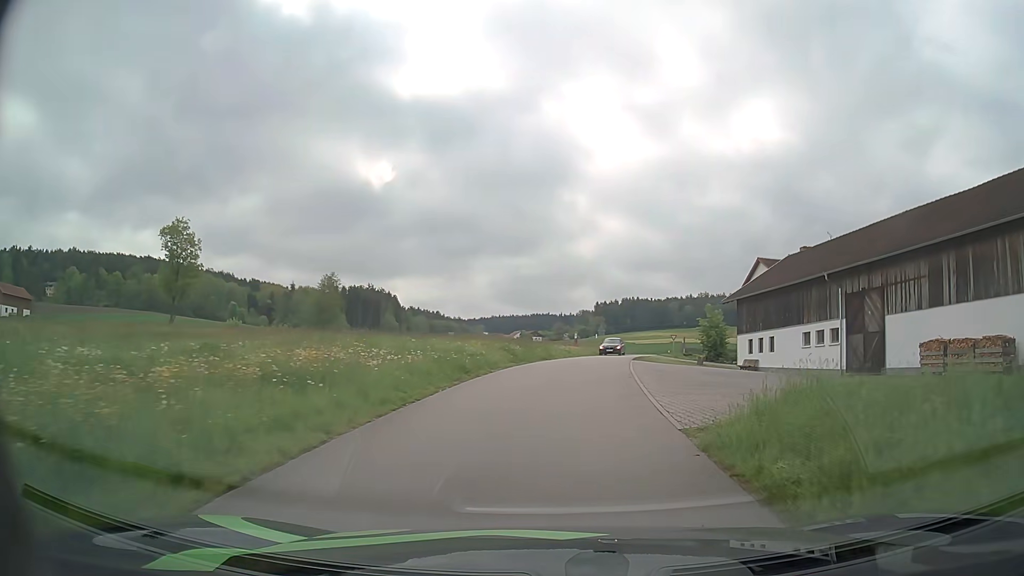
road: unclassified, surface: asphalt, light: Day
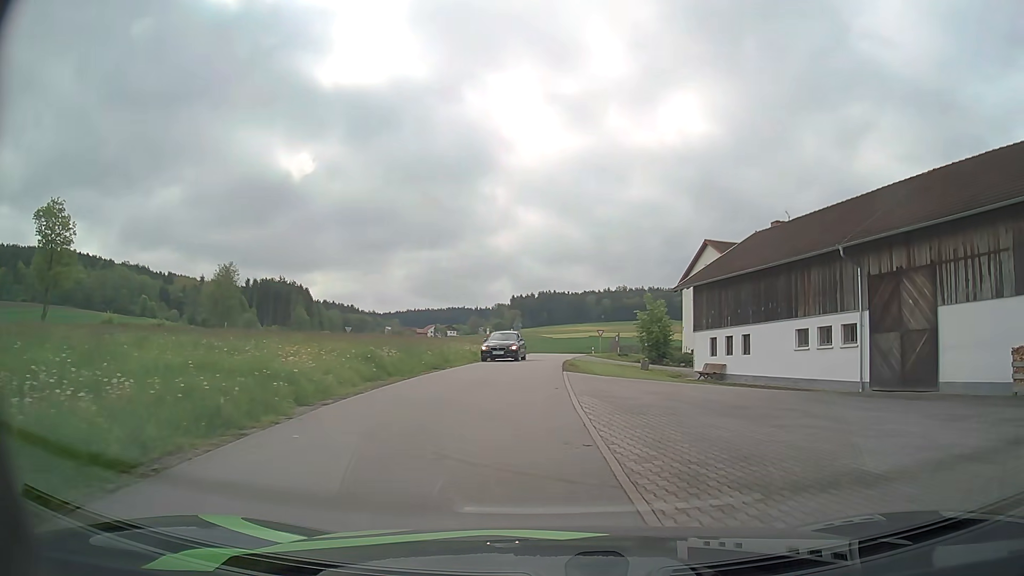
(+0.5, +10.2) m; +7°
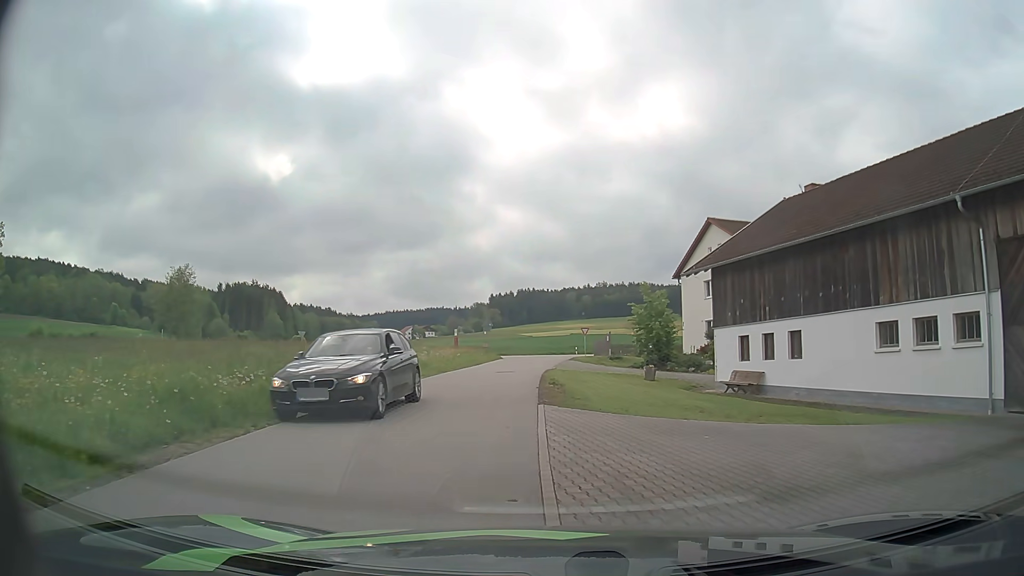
(+0.2, +8.9) m; +1°
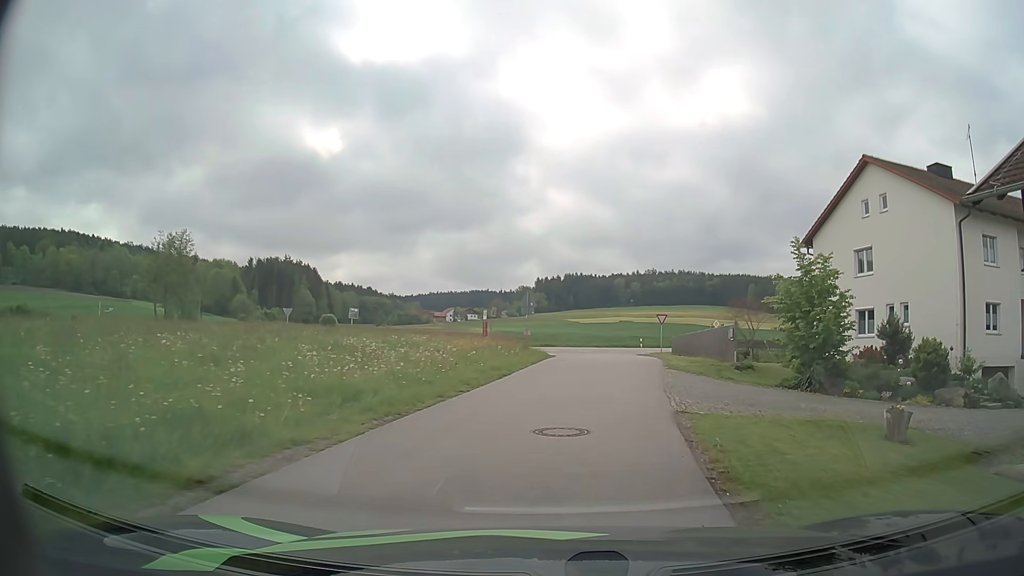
(-1.1, +16.6) m; -4°
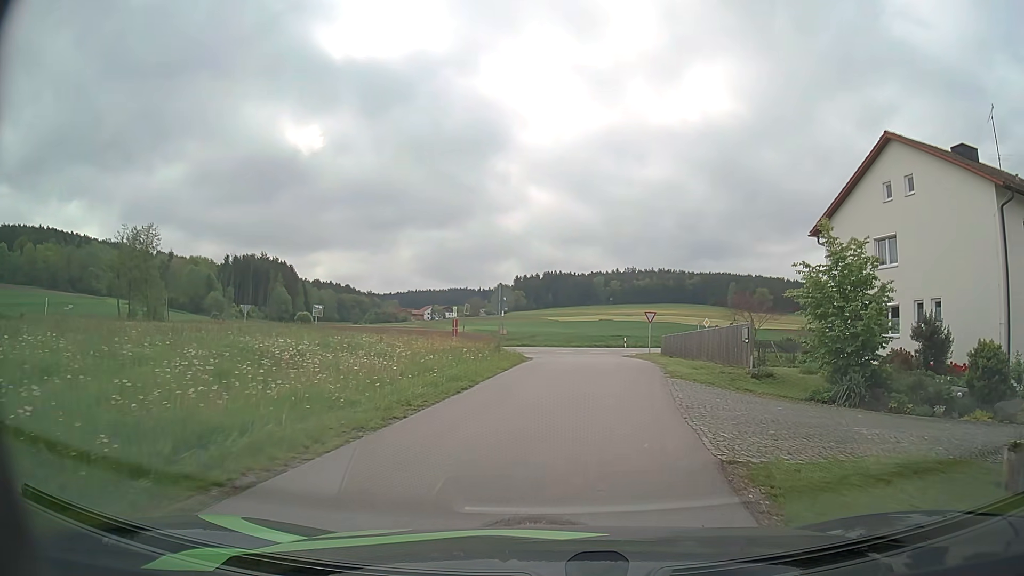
(+0.1, +4.2) m; +2°
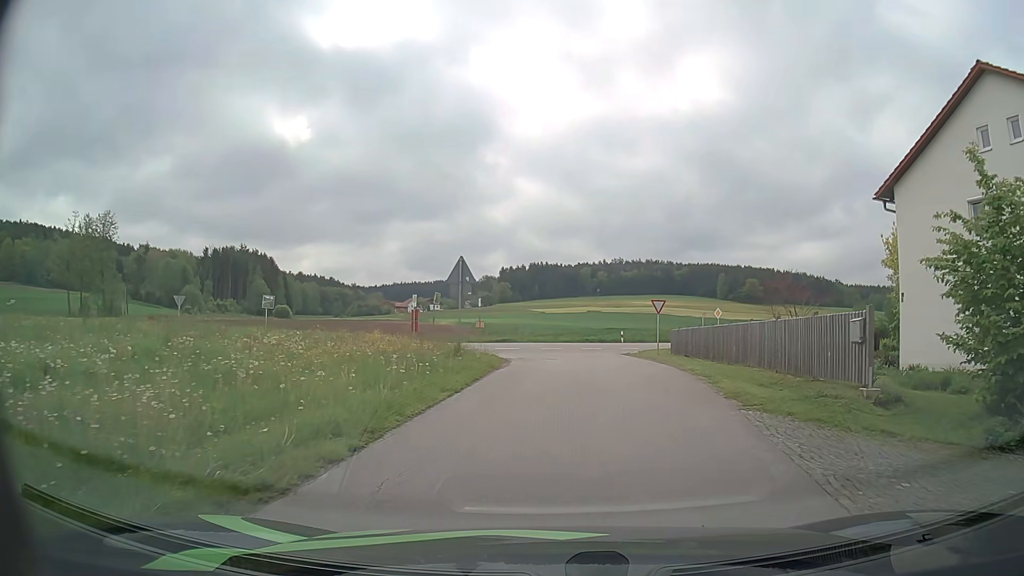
(+0.1, +7.9) m; +1°
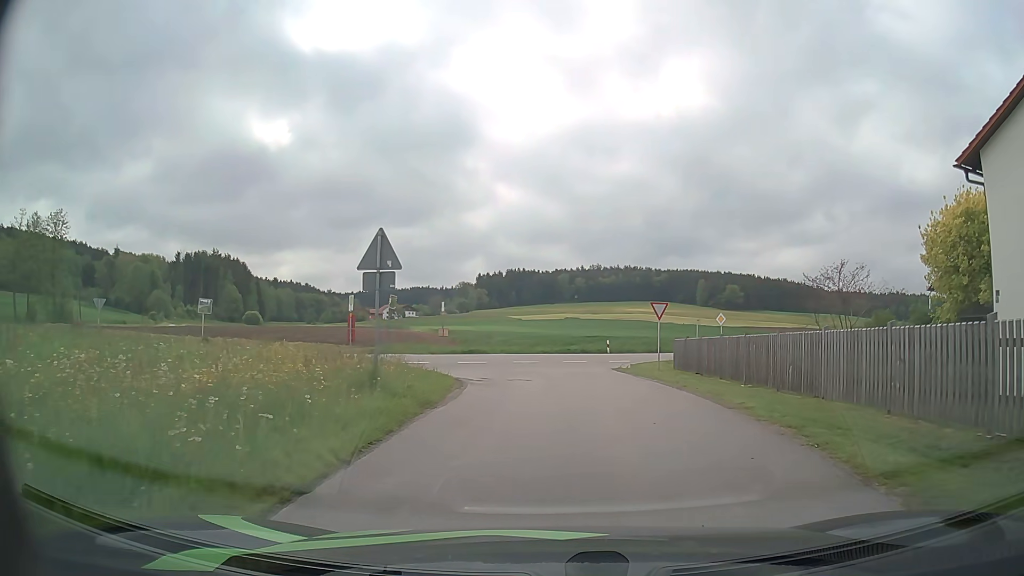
(+0.1, +6.6) m; +2°
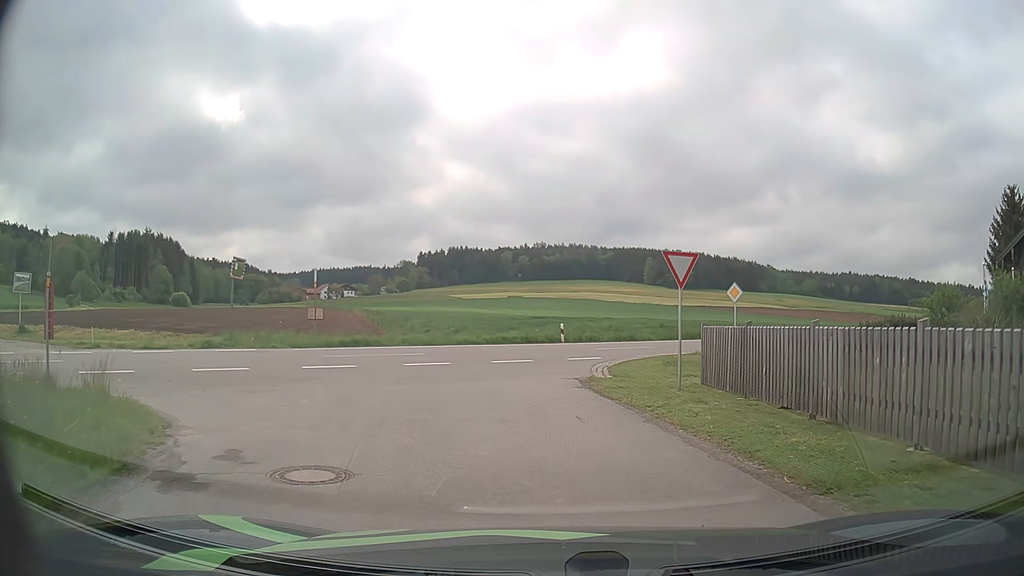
(+0.6, +13.8) m; +5°
